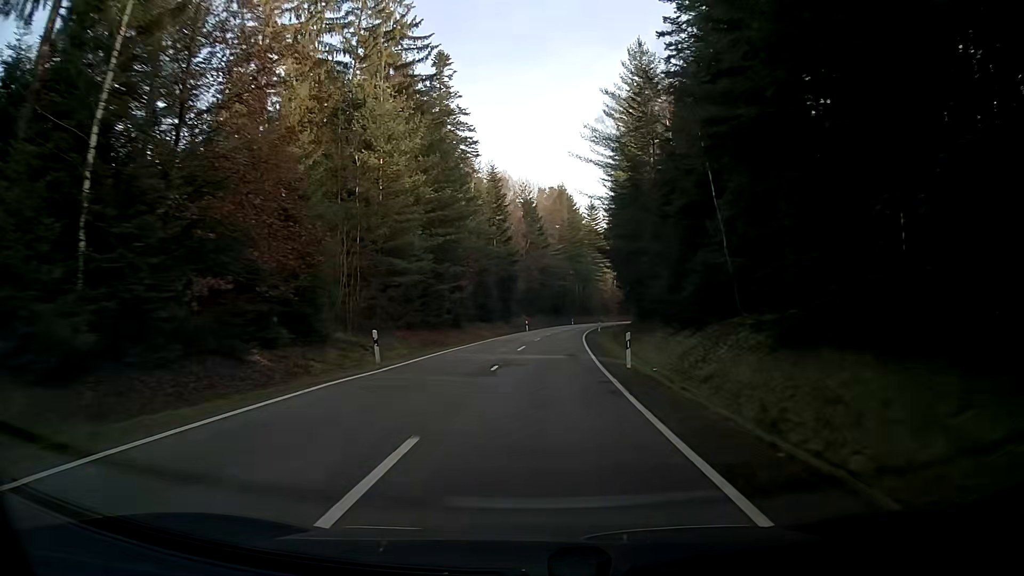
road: secondary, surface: asphalt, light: Day
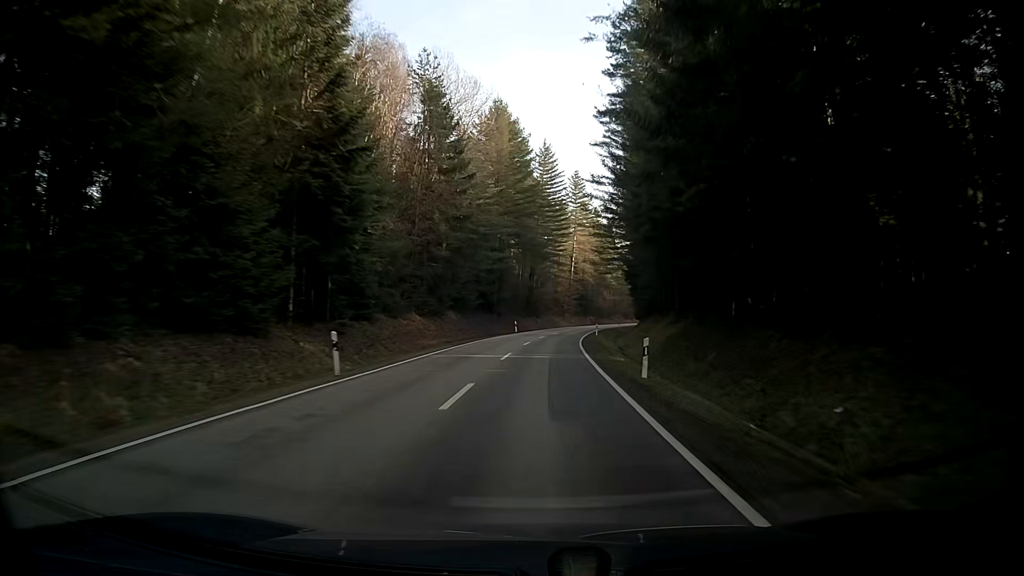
(+2.4, +55.0) m; +5°
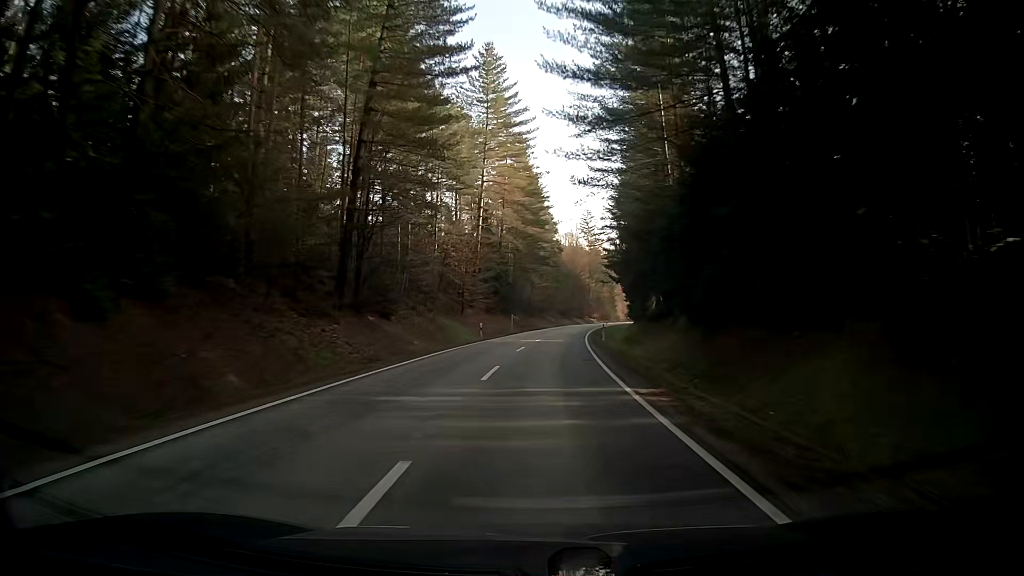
(+4.0, +69.0) m; +7°
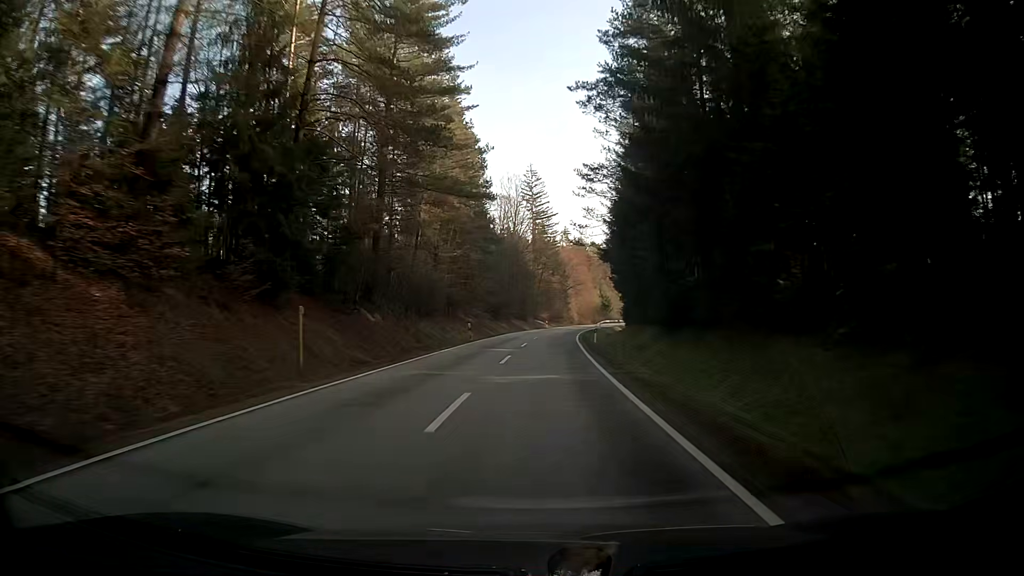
(+3.4, +55.6) m; +6°
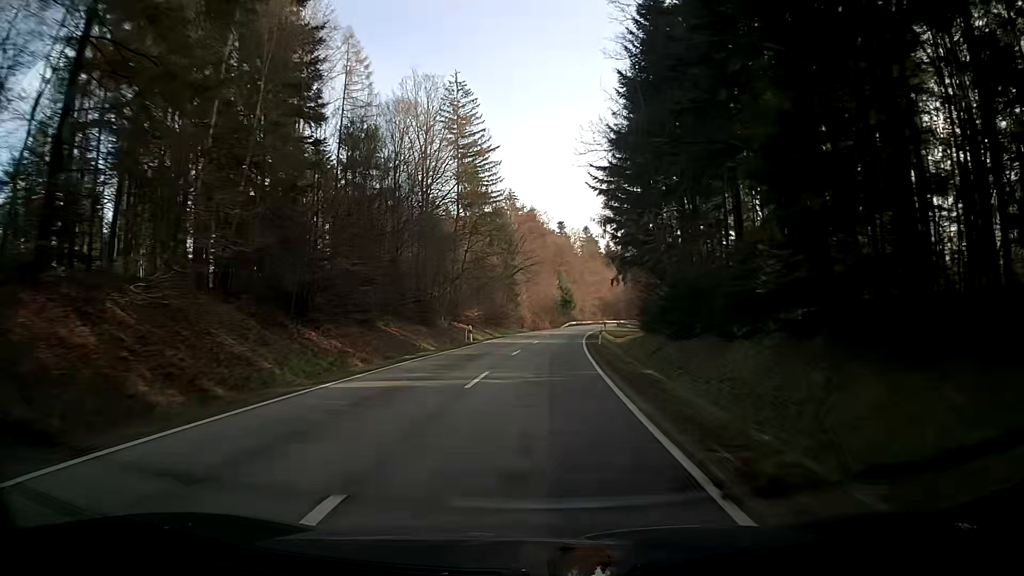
(+2.5, +56.1) m; +5°
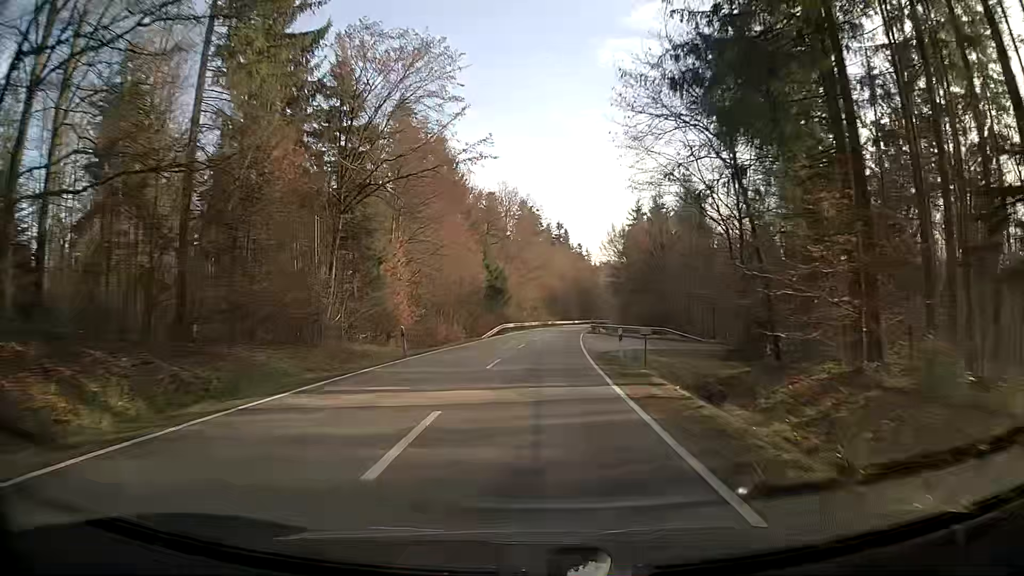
(+3.1, +56.7) m; +6°
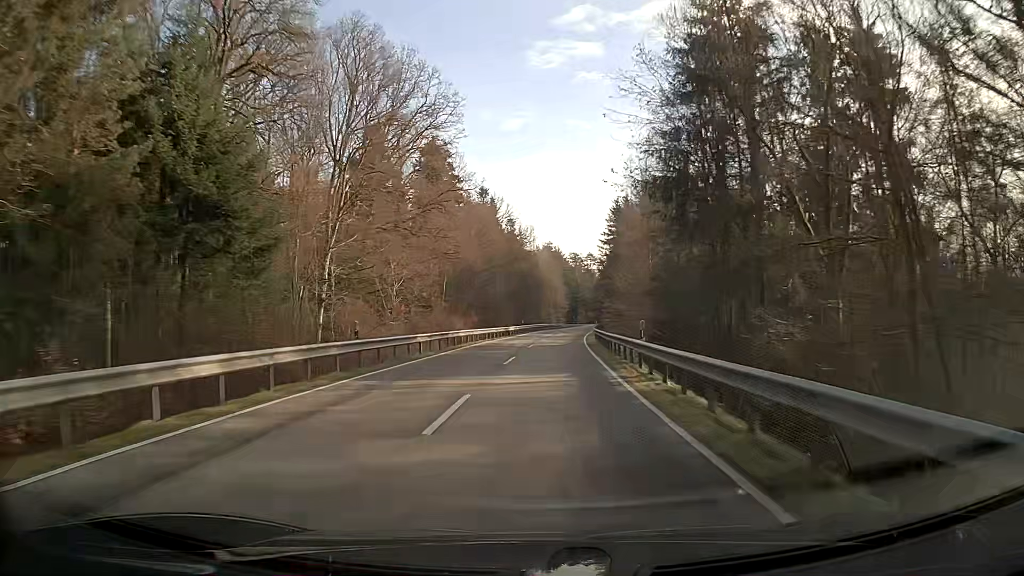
(+3.5, +71.4) m; +6°
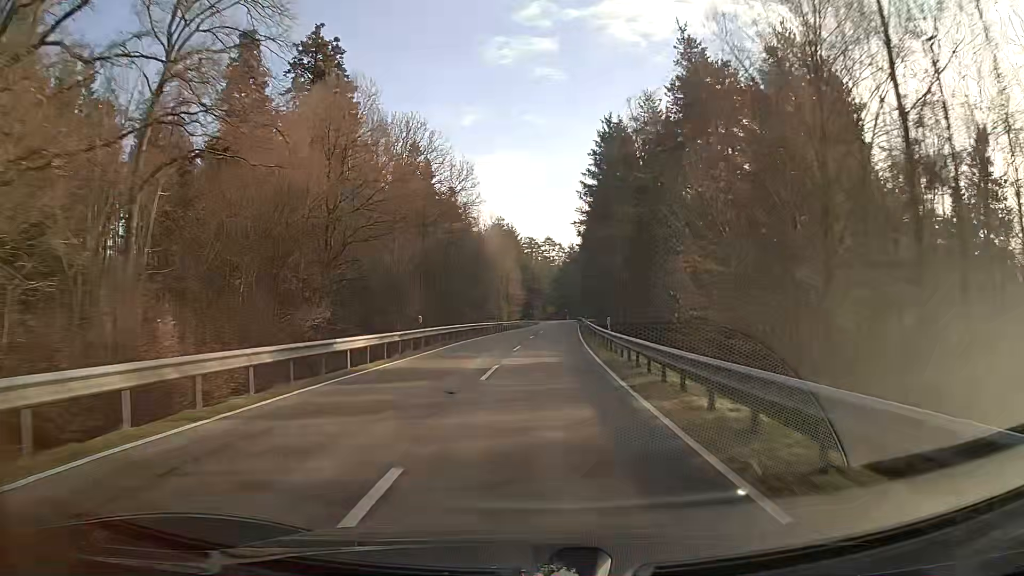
(+1.5, +42.5) m; +4°
